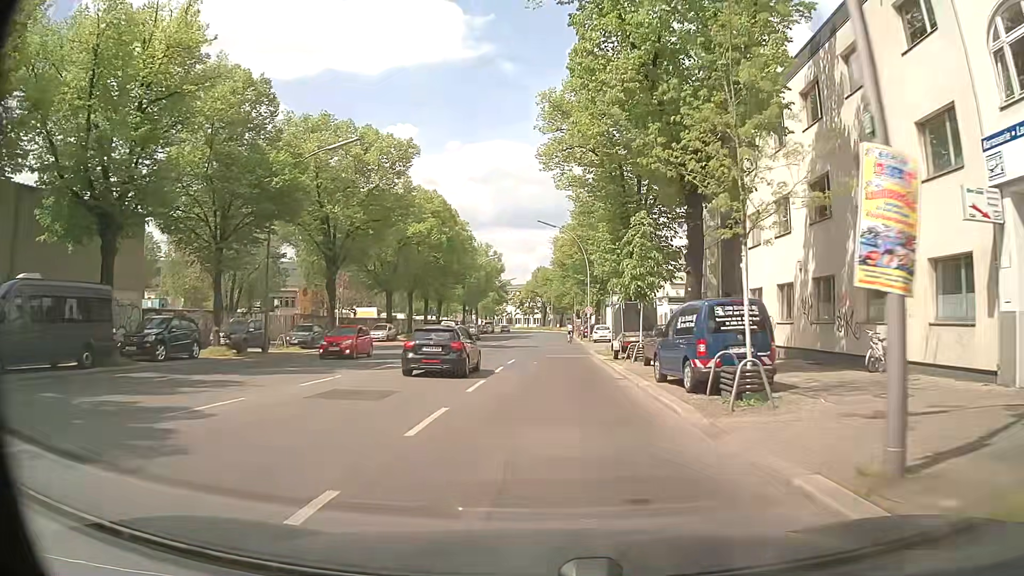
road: tertiary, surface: asphalt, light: Day
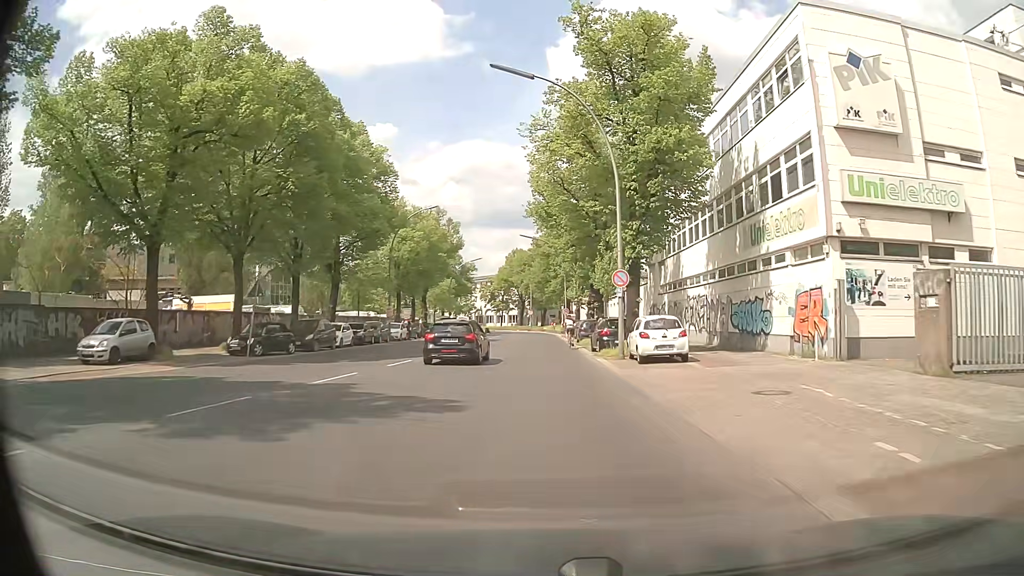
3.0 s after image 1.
(+0.5, +36.3) m; +1°
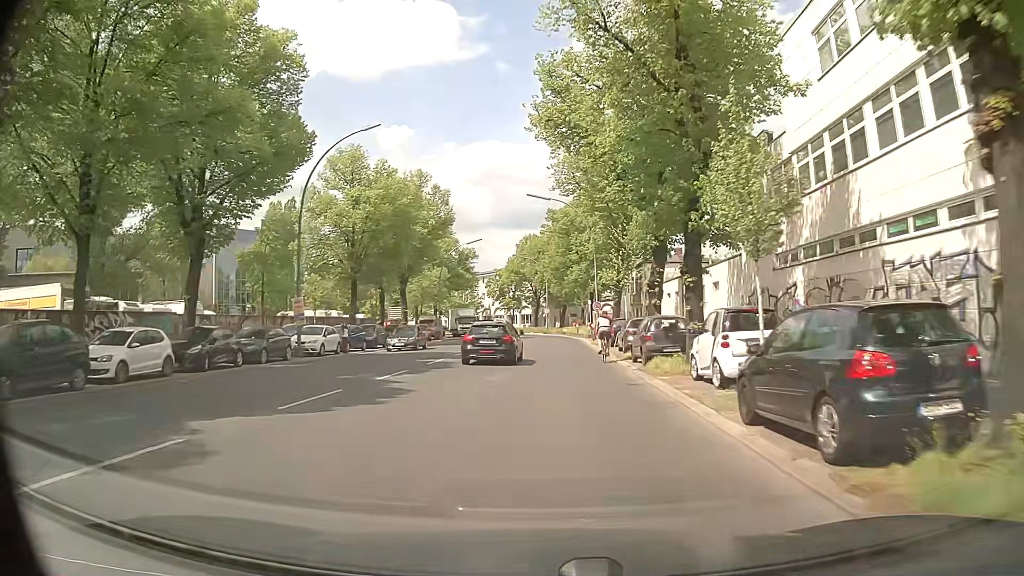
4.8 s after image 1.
(+0.3, +22.5) m; -1°
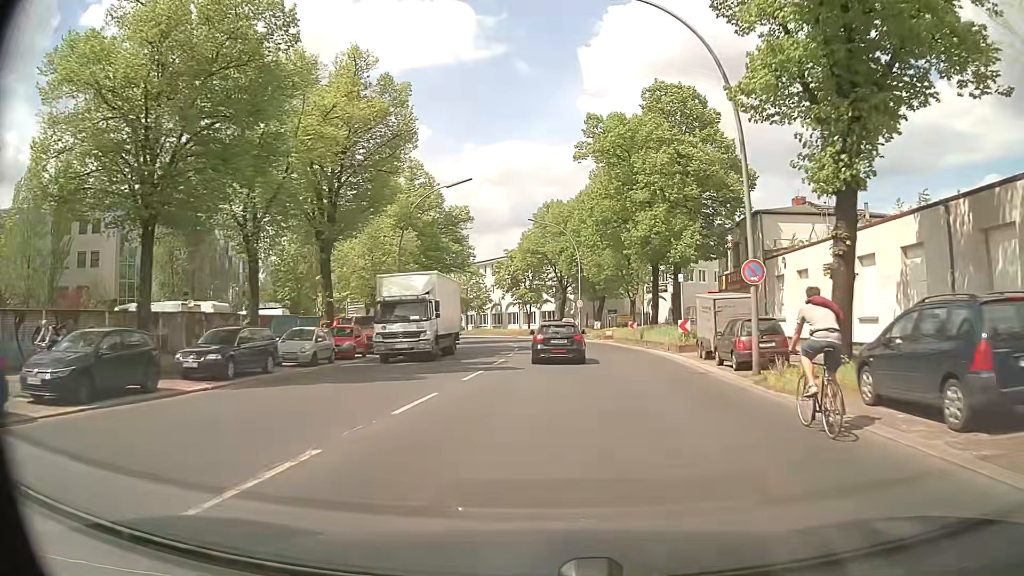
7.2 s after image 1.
(-0.8, +30.3) m; -1°
(0, +10) (0, +20) (+1, +30) (+1, +40) (0, +50) (-1, +60) (-3, +70) (-6, +79) (-10, +88) (-14, +98) m
